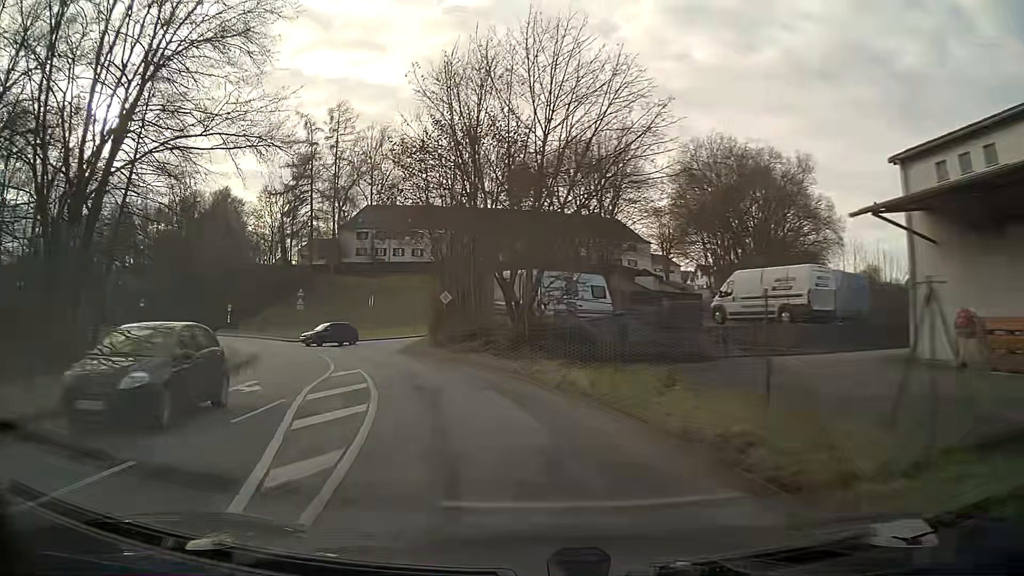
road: unclassified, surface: asphalt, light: Day
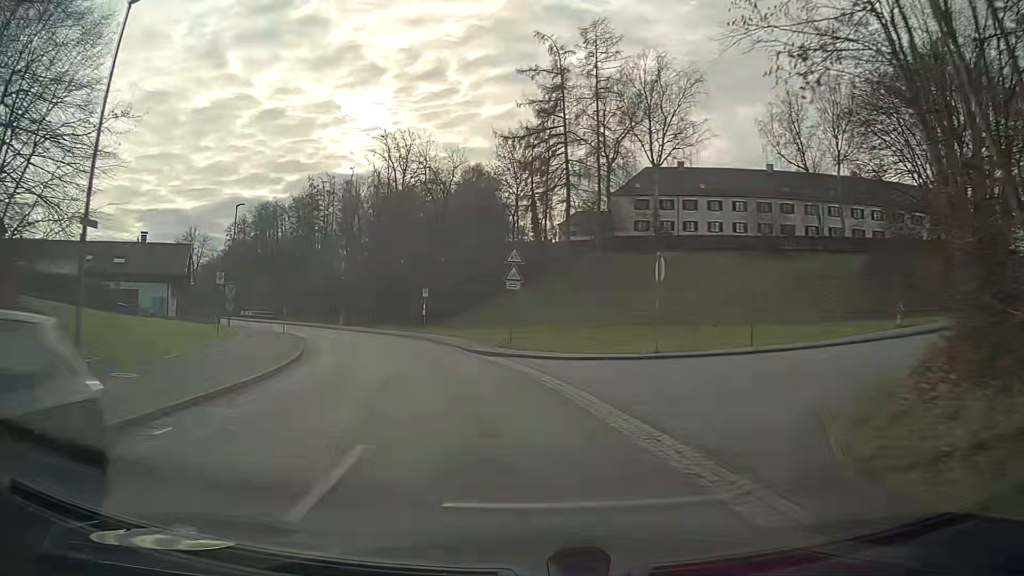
(-5.9, +27.5) m; -23°
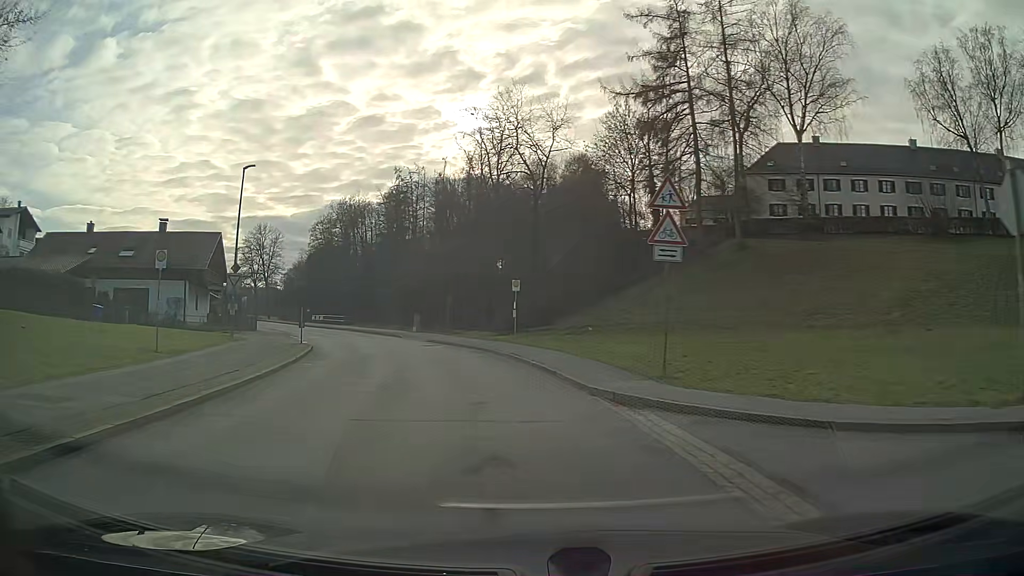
(-1.2, +14.1) m; -9°
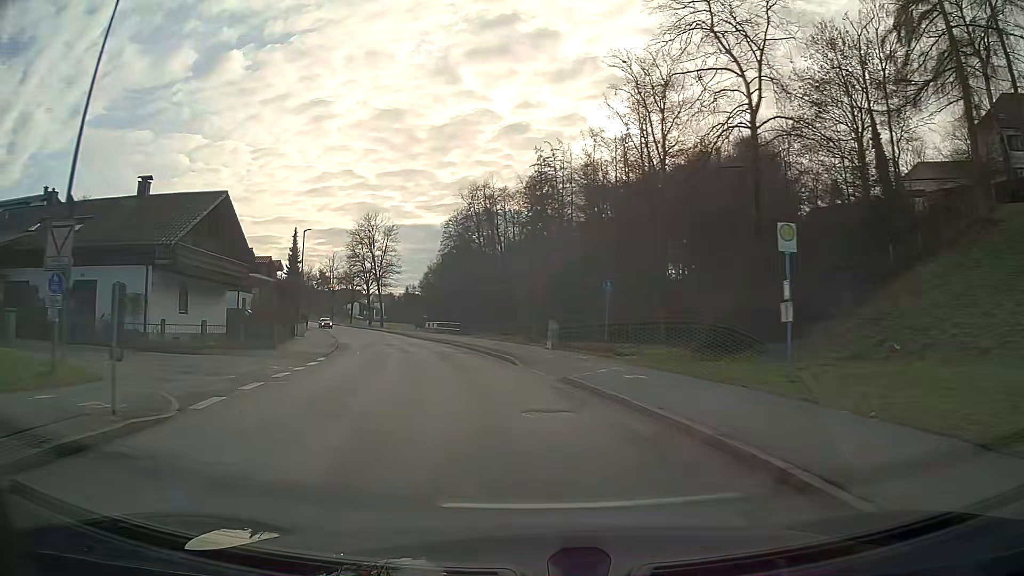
(-2.4, +21.2) m; -13°
(0, +10) (-2, +20) (-4, +30) (-6, +39) (-9, +49) (-12, +59) (-15, +68) (-18, +77) (-22, +87) (-26, +96) m
